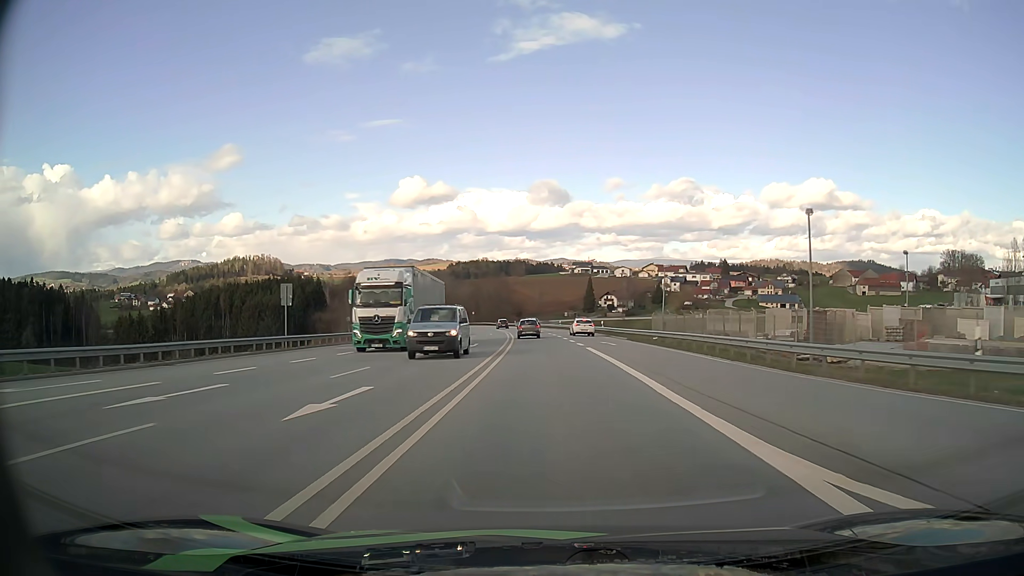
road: primary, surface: asphalt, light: Day
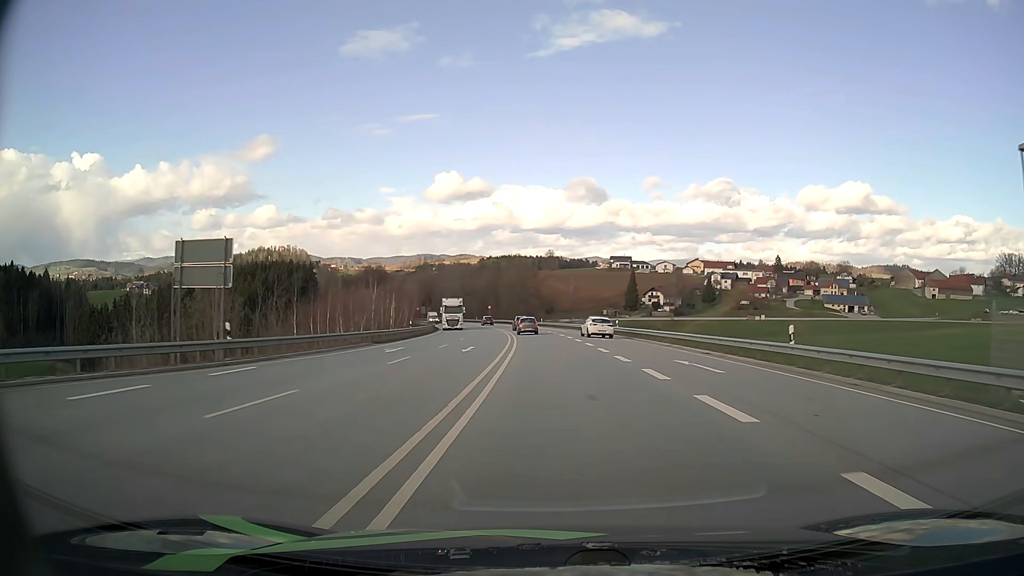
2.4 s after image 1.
(-1.1, +43.6) m; -3°
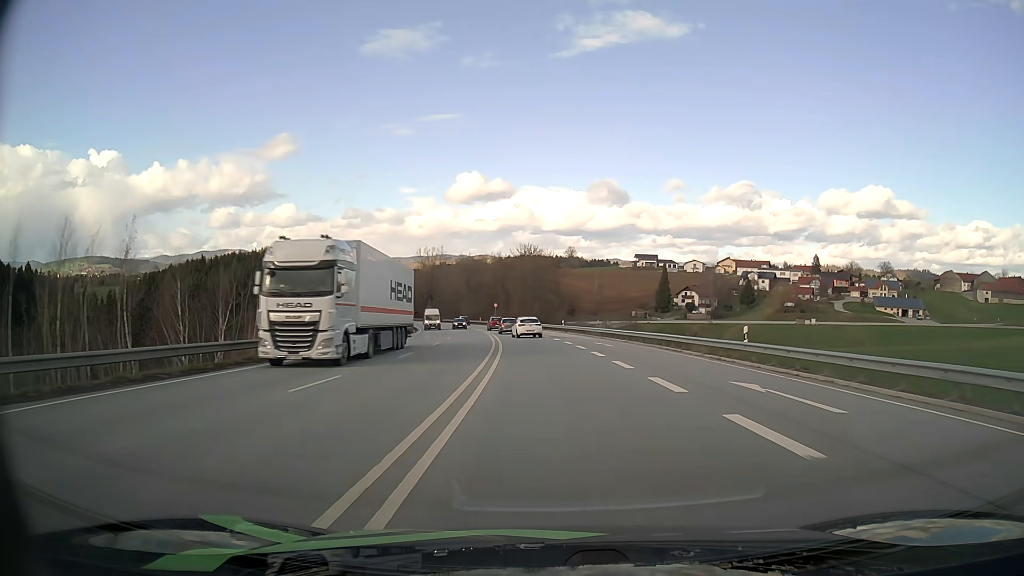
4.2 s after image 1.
(-0.4, +32.3) m; -2°
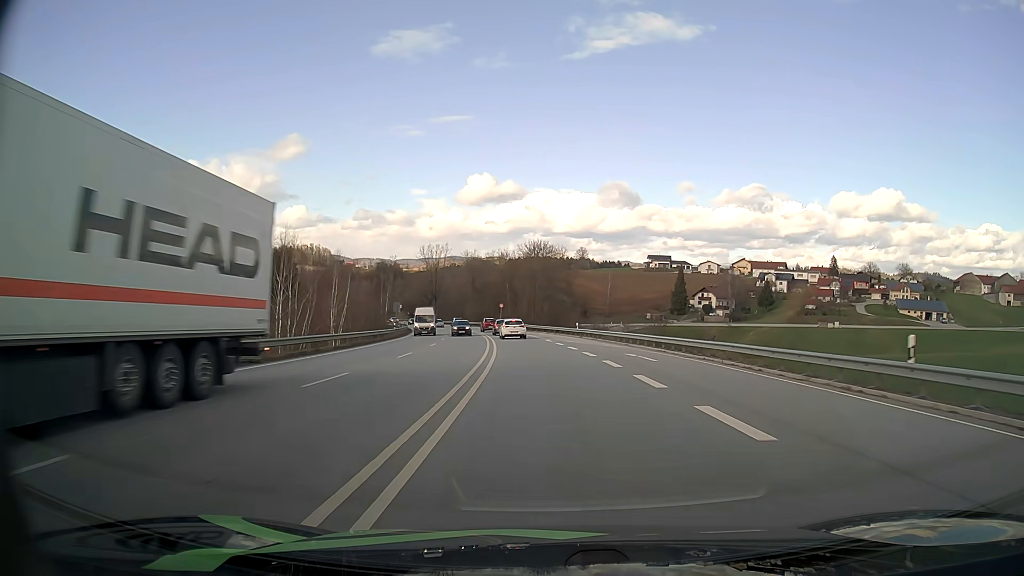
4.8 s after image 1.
(-0.1, +10.9) m; -1°
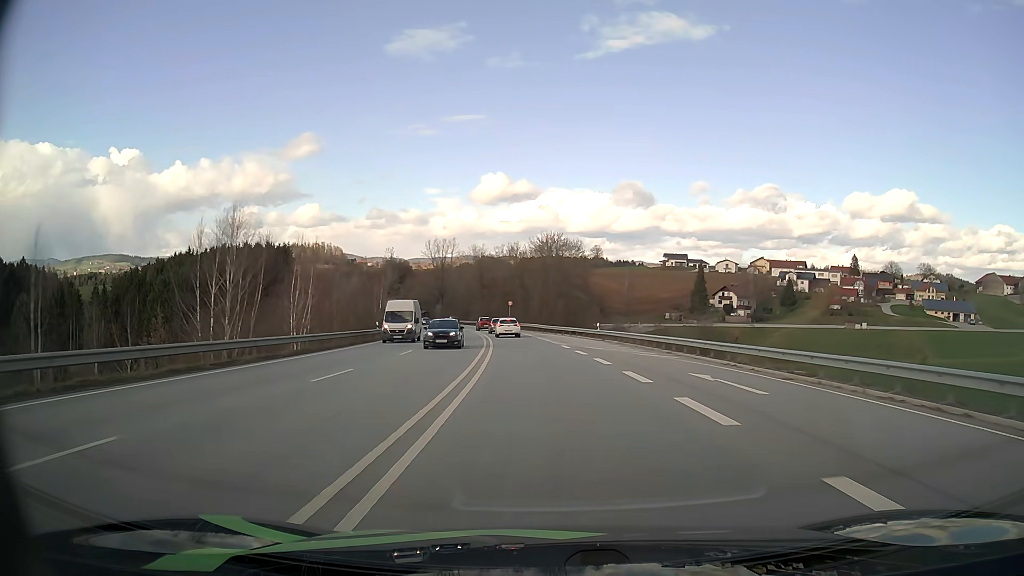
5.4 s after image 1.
(-0.1, +11.0) m; -1°
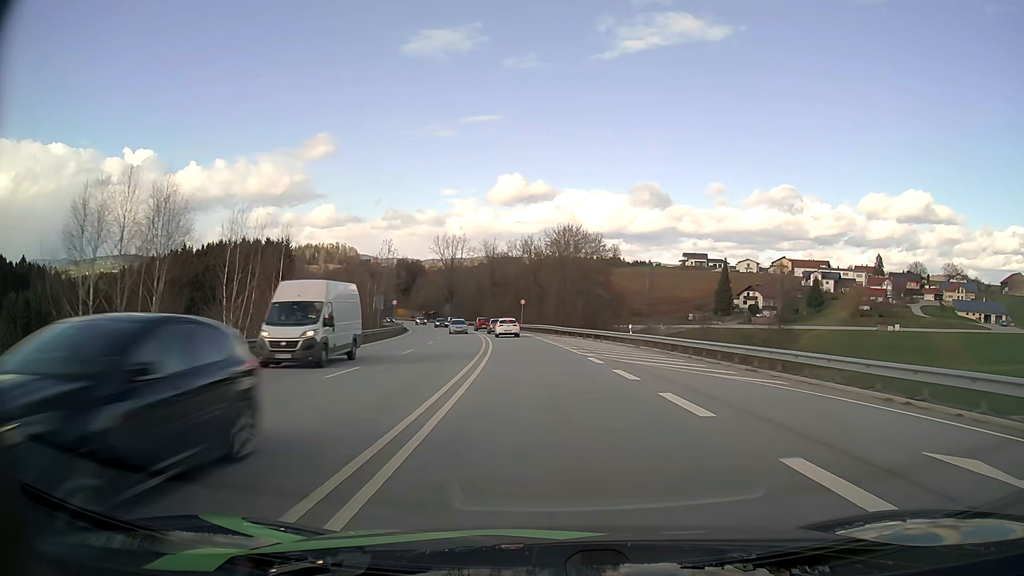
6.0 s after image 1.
(-0.1, +11.1) m; -1°
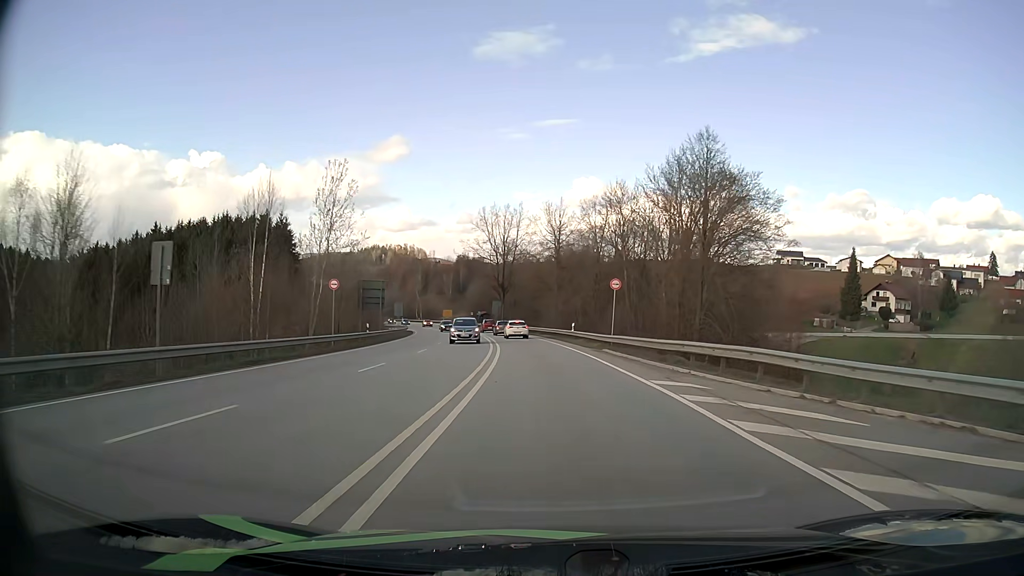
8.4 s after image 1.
(-2.7, +45.9) m; -7°
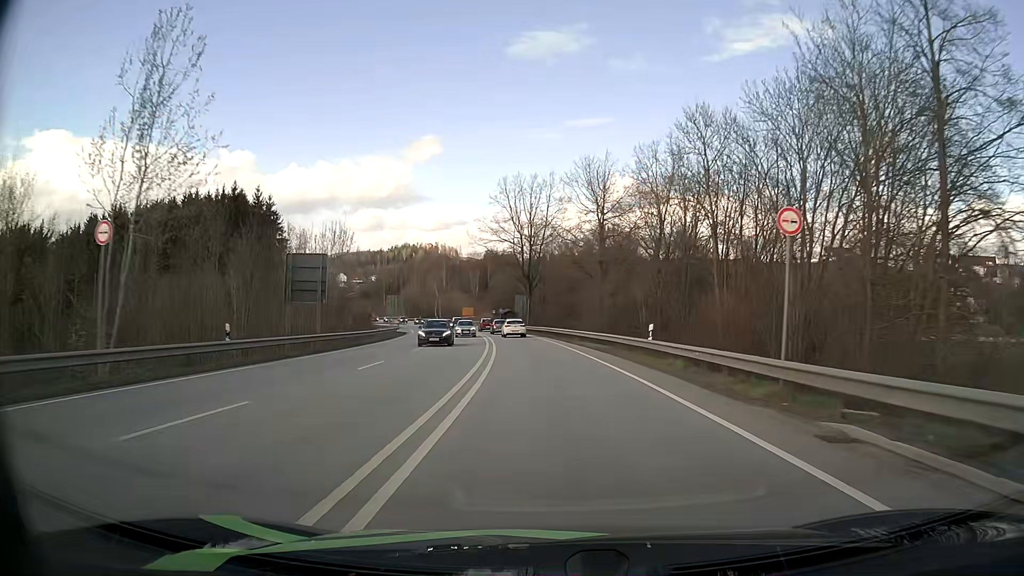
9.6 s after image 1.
(-0.5, +24.0) m; -3°
(0, +10) (0, +20) (-1, +30) (-1, +40) (-2, +50) (-4, +60) (-5, +70) (-7, +80) (-8, +89) (-10, +99) m
